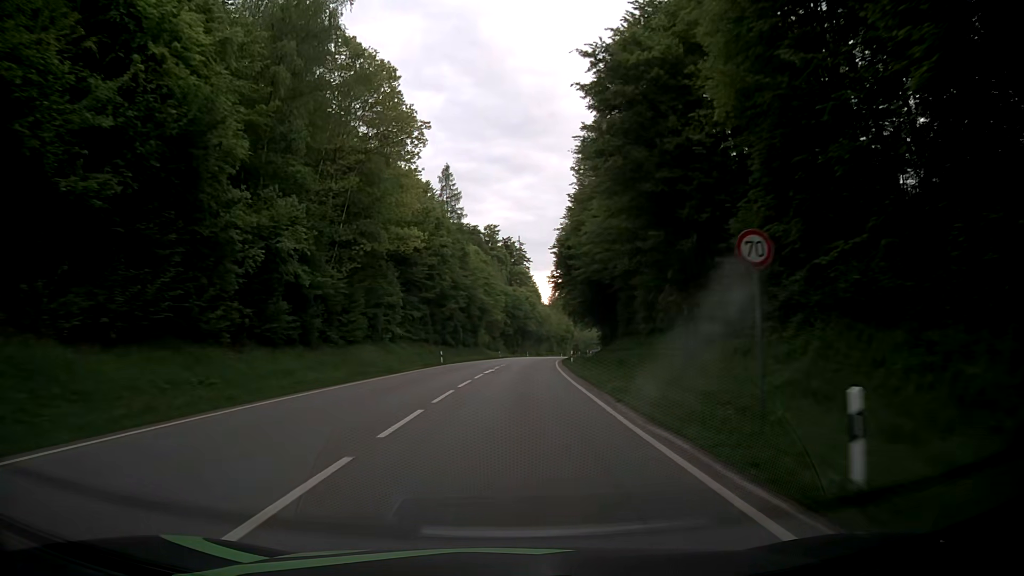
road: secondary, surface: asphalt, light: Day
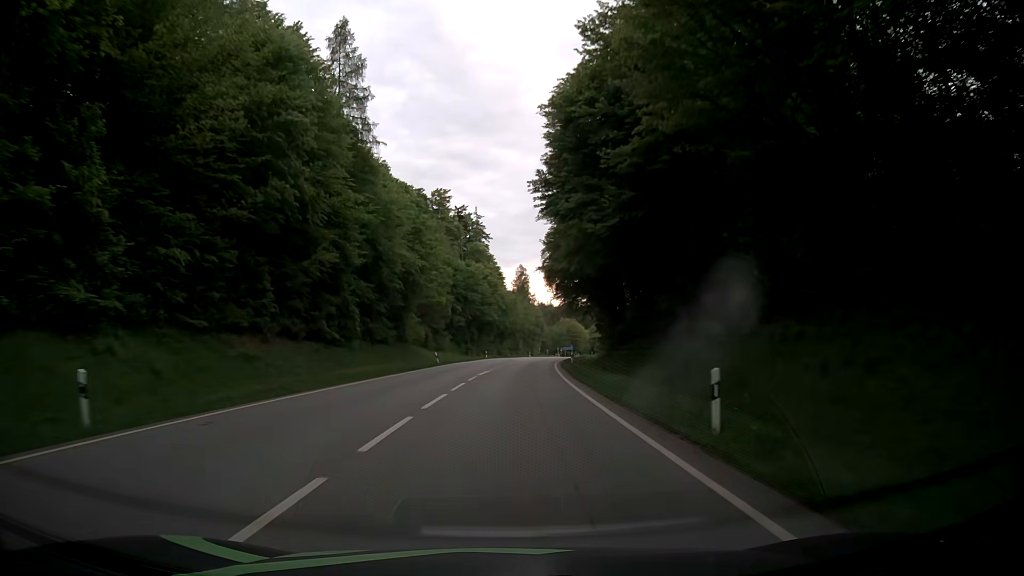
(+1.1, +43.2) m; +3°
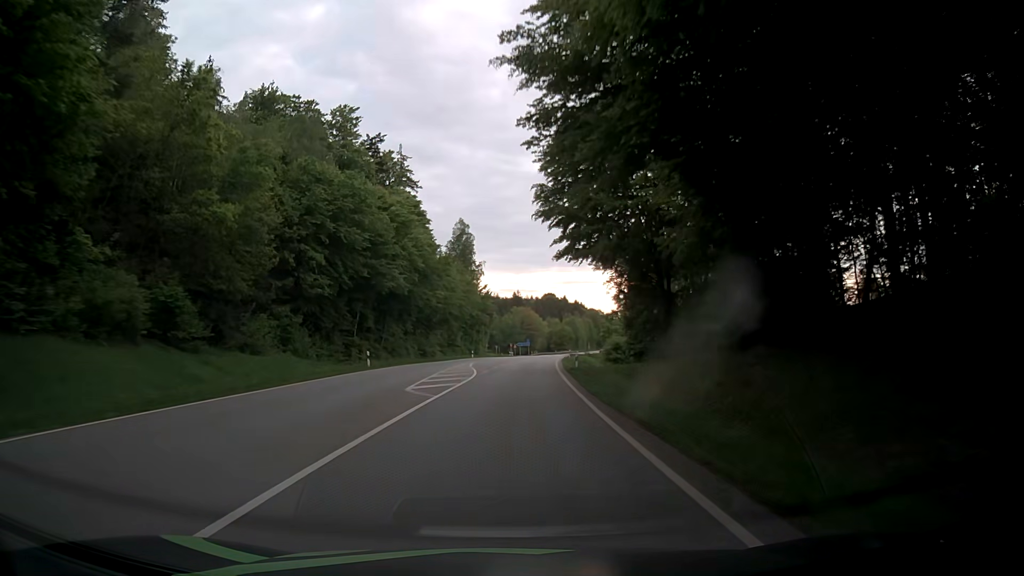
(+1.8, +54.0) m; +4°
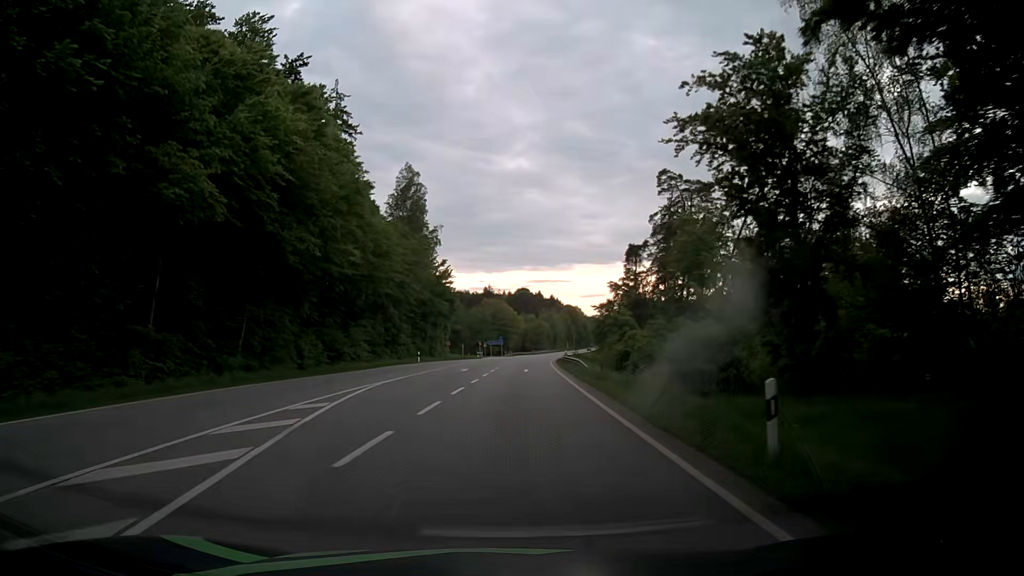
(+0.7, +32.5) m; +2°
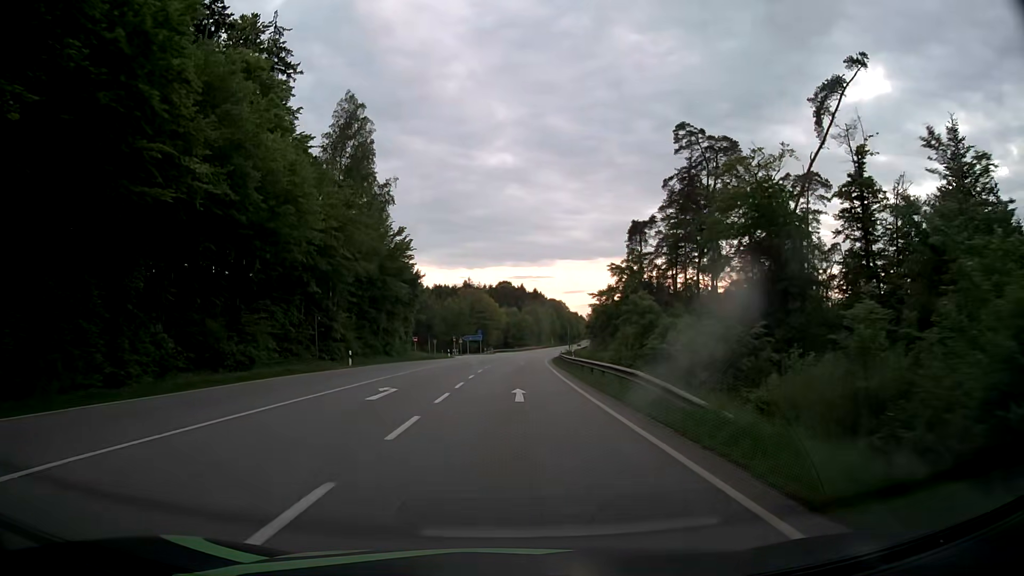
(+0.4, +21.7) m; +2°
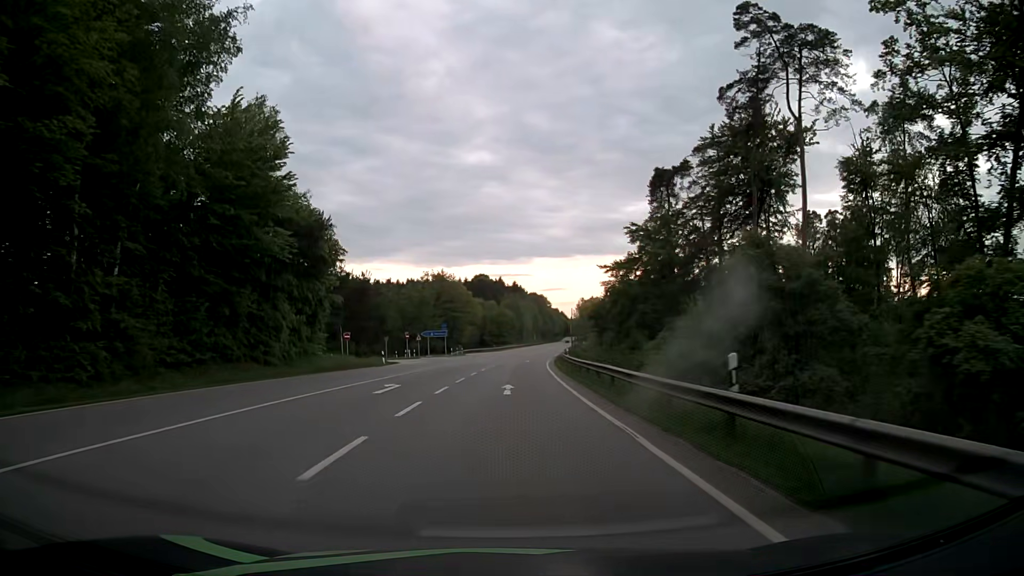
(+0.6, +32.4) m; +2°
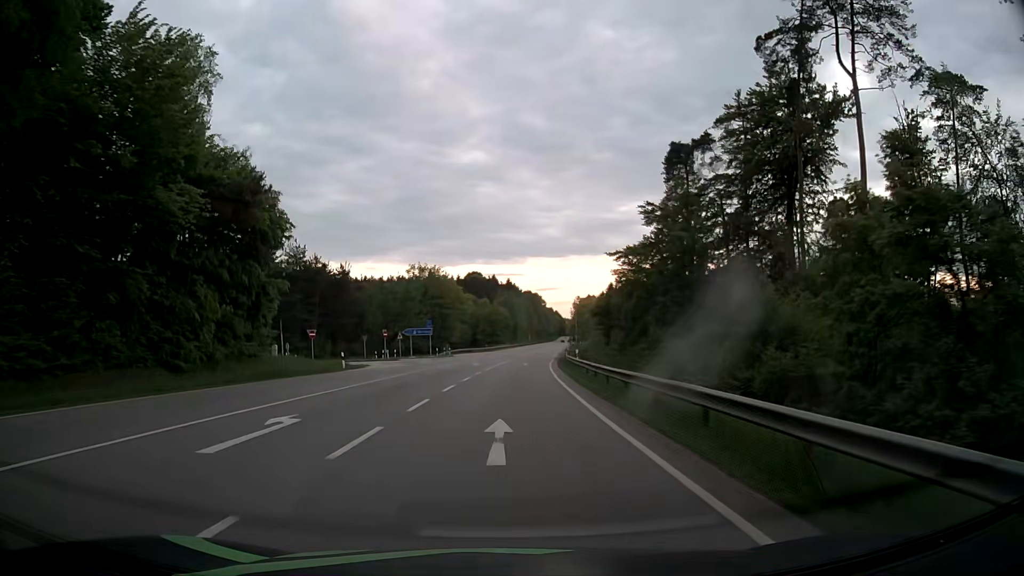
(0.0, +10.8) m; +1°
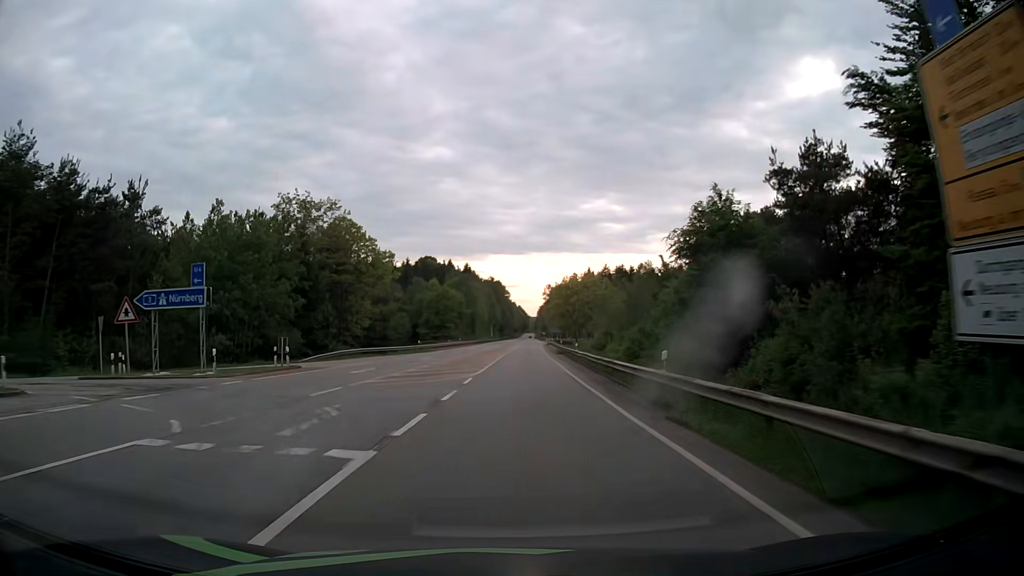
(+1.3, +54.0) m; +4°
(0, +10) (0, +20) (0, +30) (+1, +40) (+1, +50) (+1, +60) (+1, +70) (+2, +80) (+2, +90) (+2, +100) m
